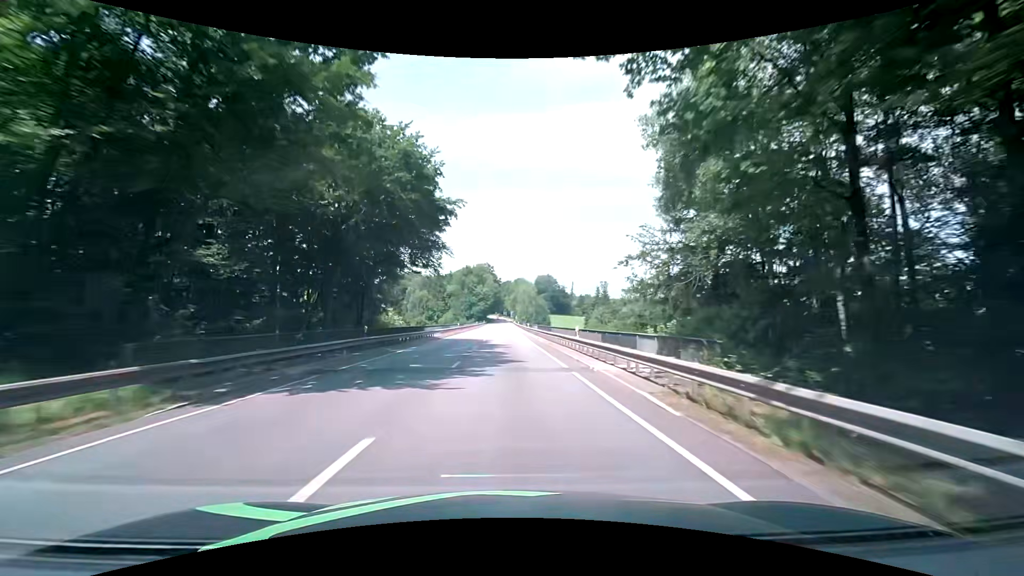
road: primary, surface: asphalt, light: Day
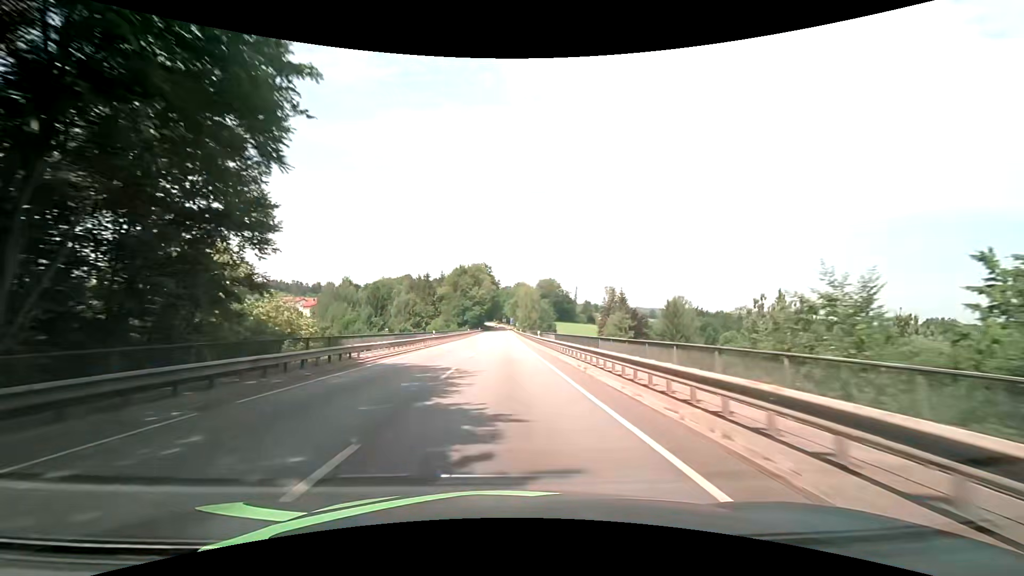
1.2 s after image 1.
(0.0, +24.3) m; 0°
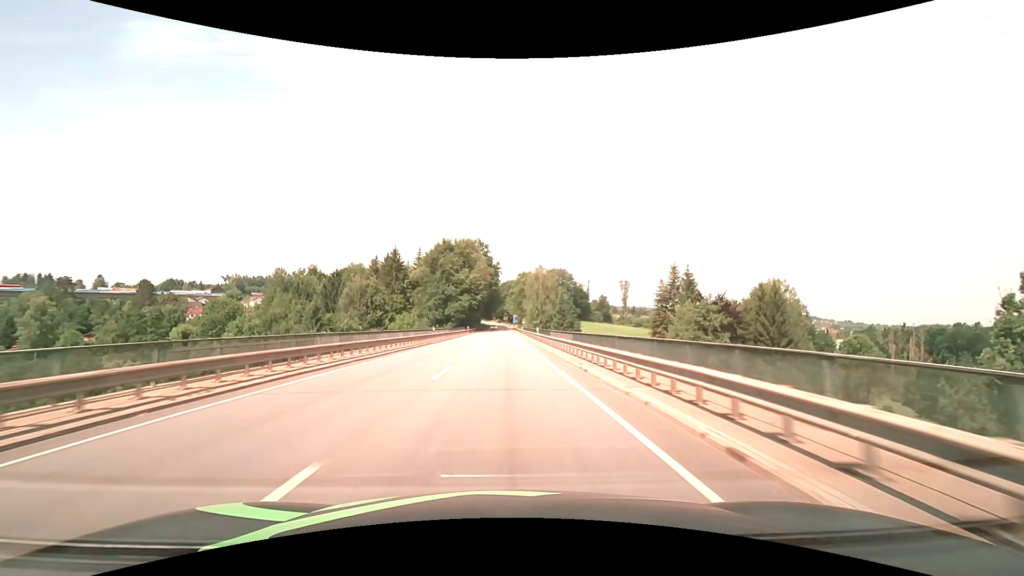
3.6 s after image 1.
(-0.4, +48.8) m; 0°
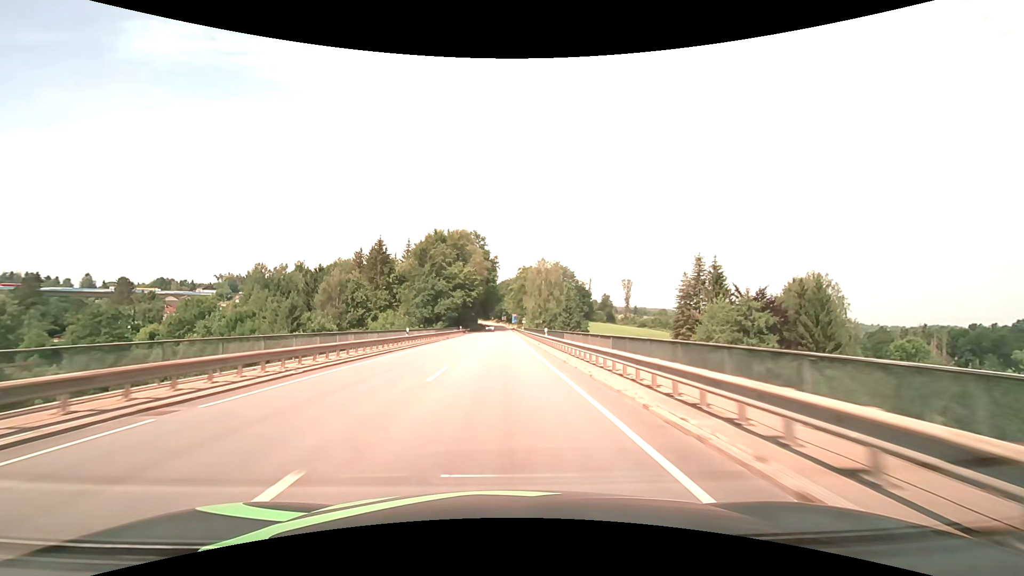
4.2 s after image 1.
(0.0, +12.2) m; 0°
